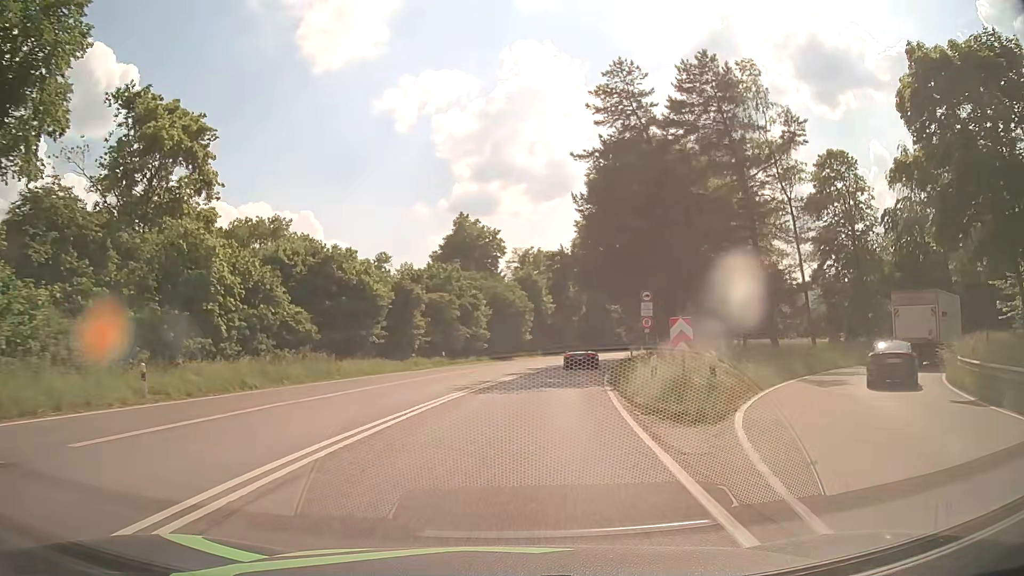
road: primary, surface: asphalt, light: Day
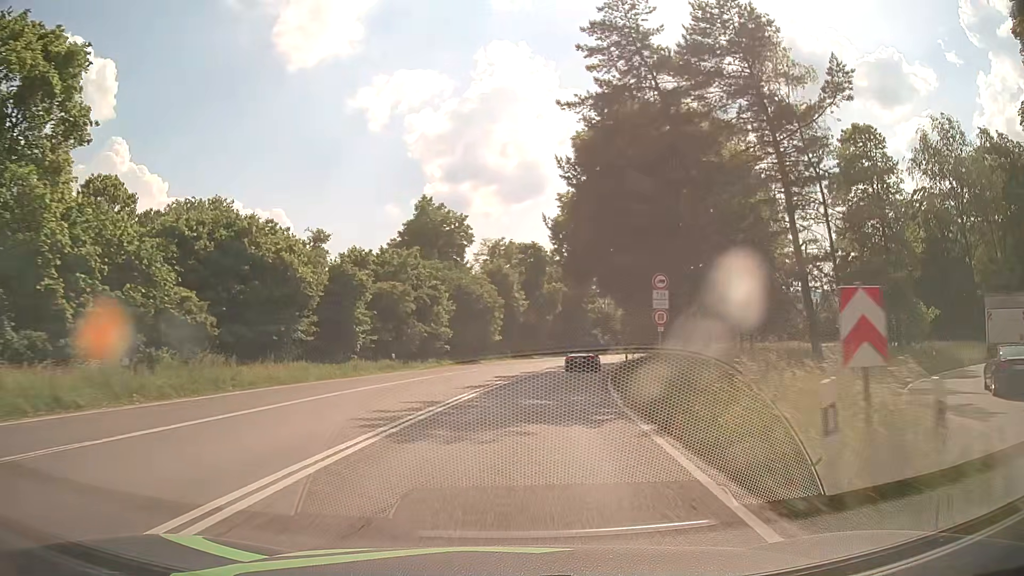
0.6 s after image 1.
(+0.1, +9.1) m; +2°
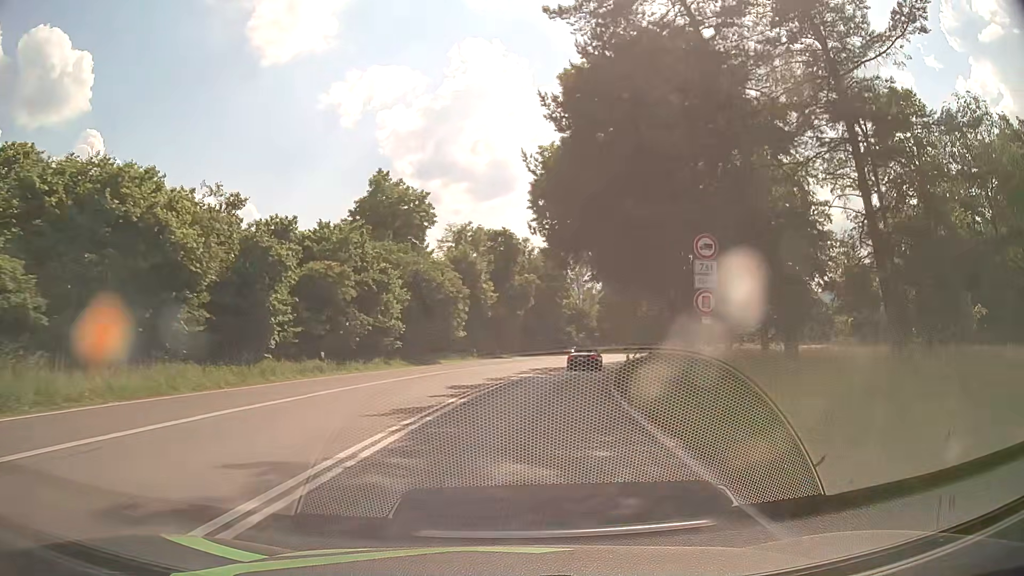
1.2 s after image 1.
(+0.2, +9.1) m; +3°
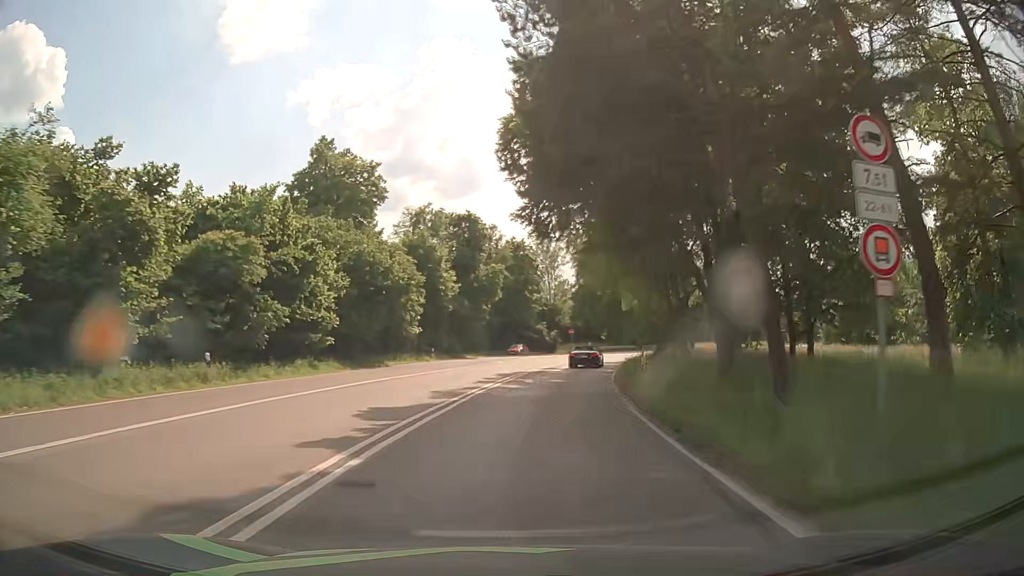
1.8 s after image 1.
(+0.2, +9.1) m; +3°
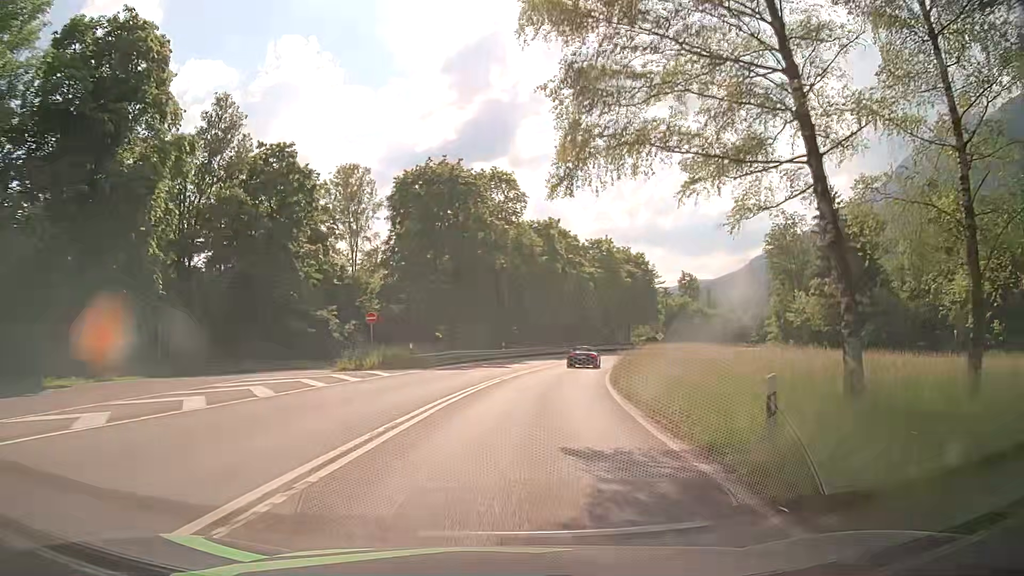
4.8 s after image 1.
(+5.6, +45.4) m; +14°
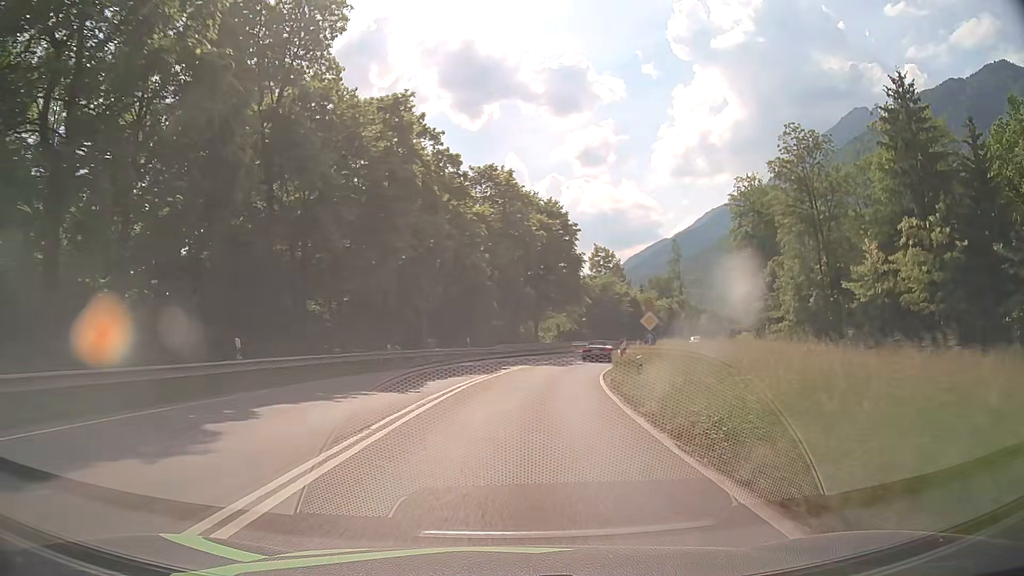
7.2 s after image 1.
(+3.4, +36.5) m; +11°
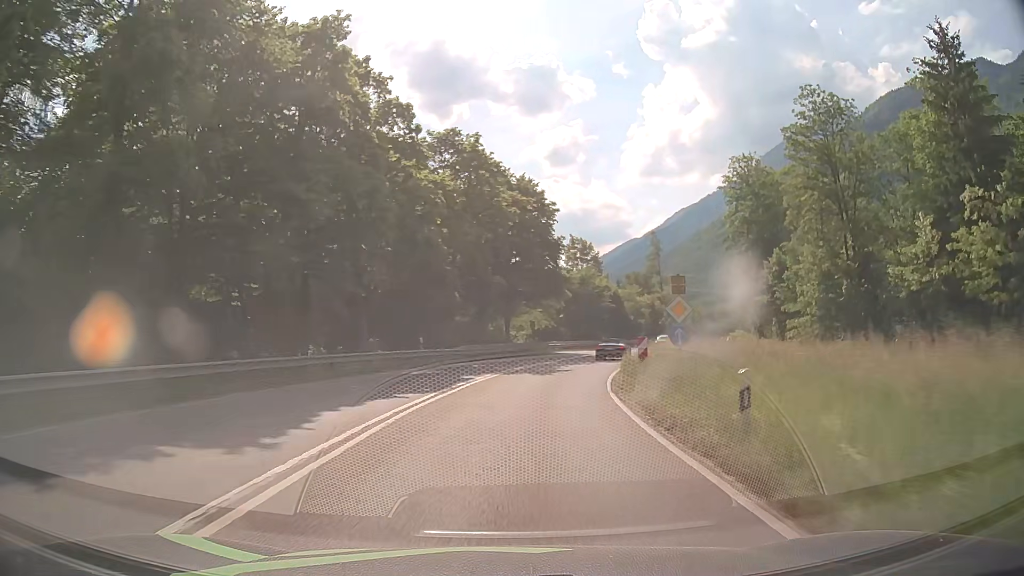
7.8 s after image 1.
(+0.2, +9.2) m; +3°
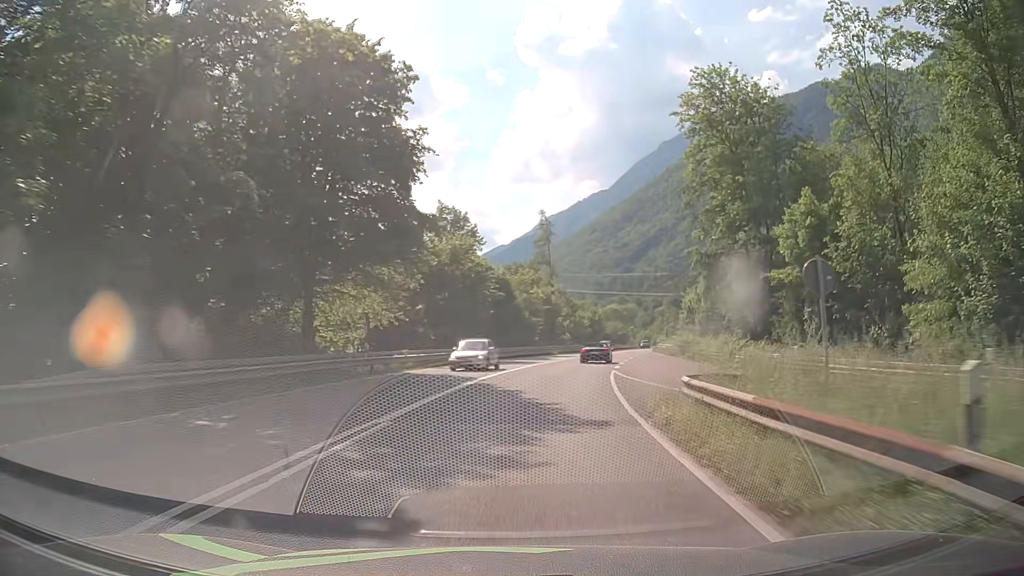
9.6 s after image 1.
(+2.1, +27.4) m; +10°
(0, +10) (+2, +20) (+3, +30) (+5, +40) (+8, +49) (+10, +59) (+13, +69) (+16, +78) (+19, +88) (+22, +97) m
